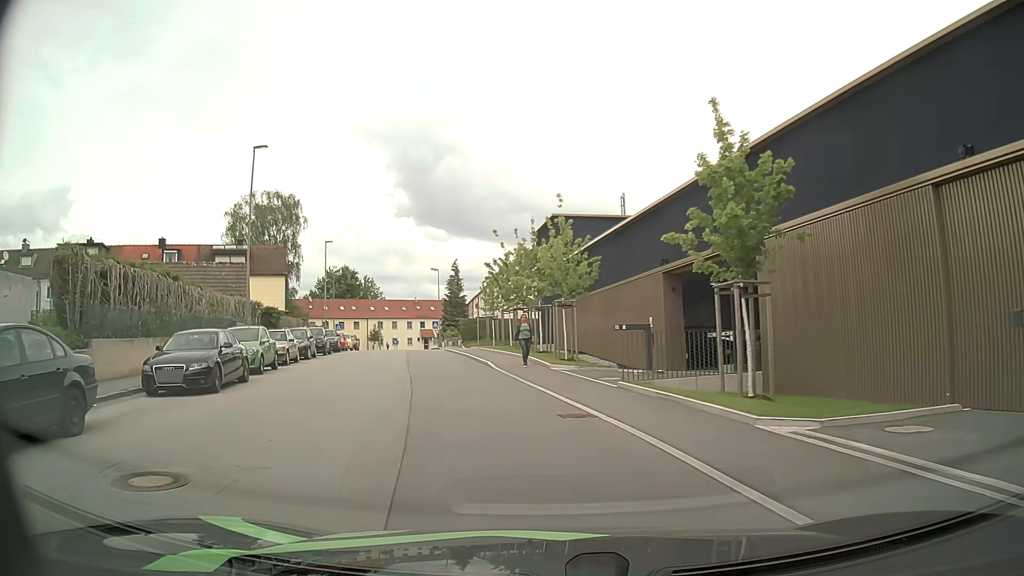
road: residential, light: Day
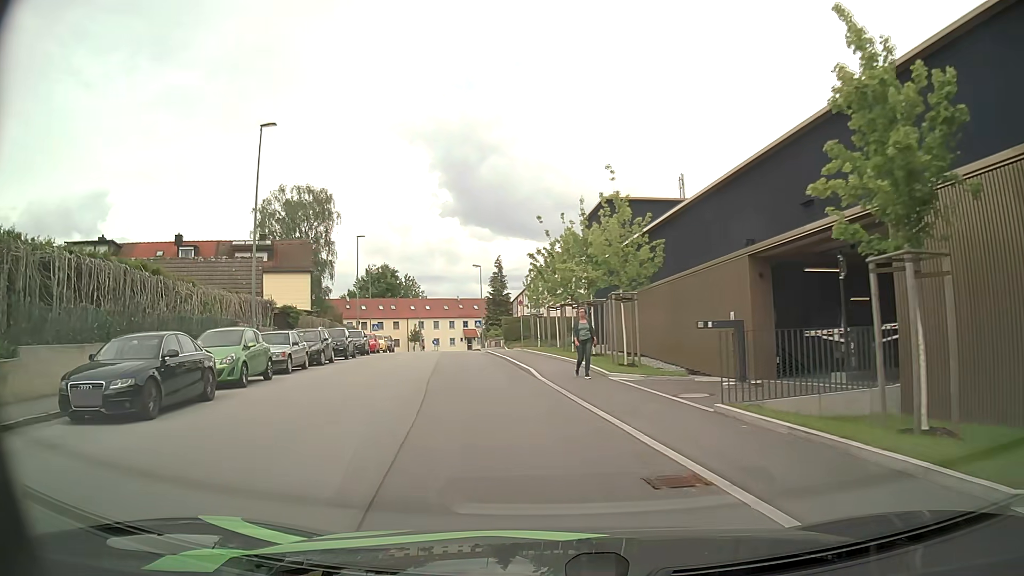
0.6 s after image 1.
(-0.1, +4.4) m; -3°
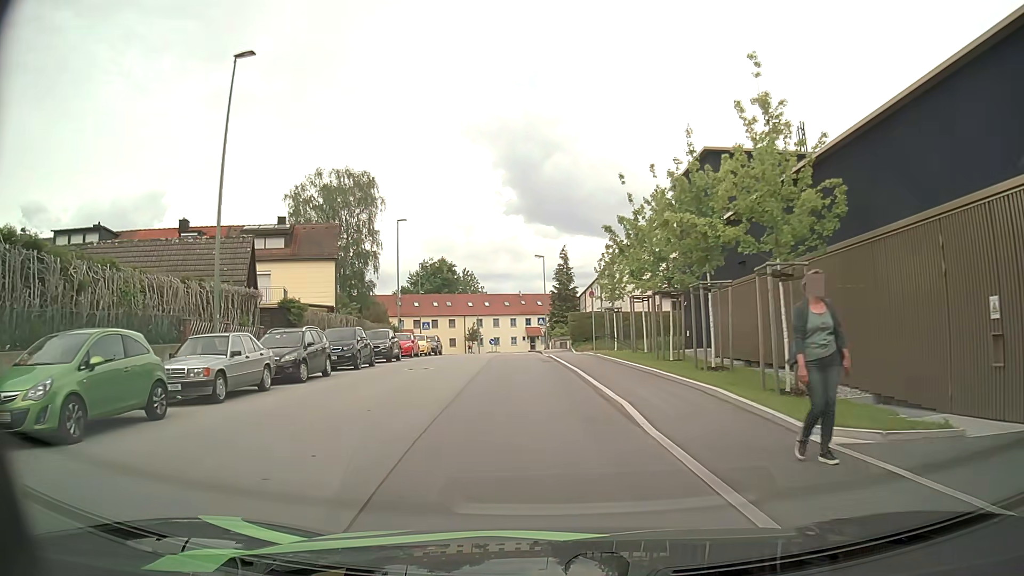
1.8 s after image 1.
(-0.6, +8.8) m; -7°
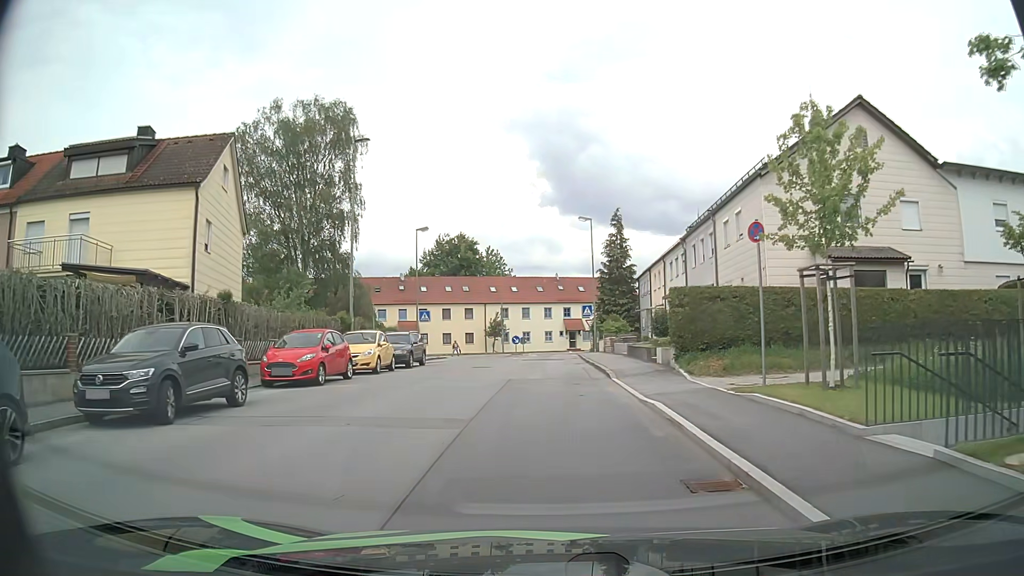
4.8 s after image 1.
(-0.8, +21.5) m; -3°
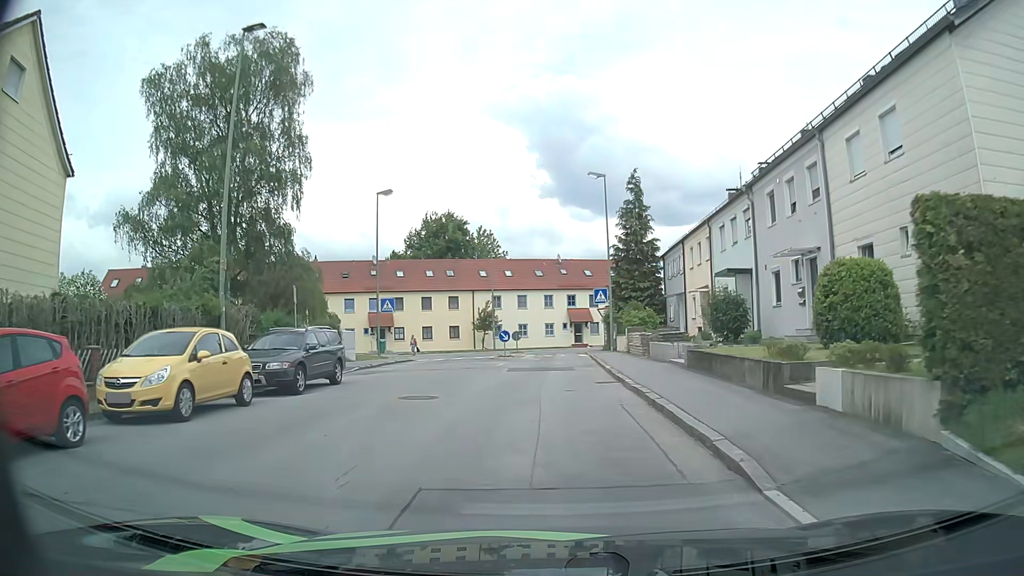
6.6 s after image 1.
(+0.1, +12.6) m; 0°
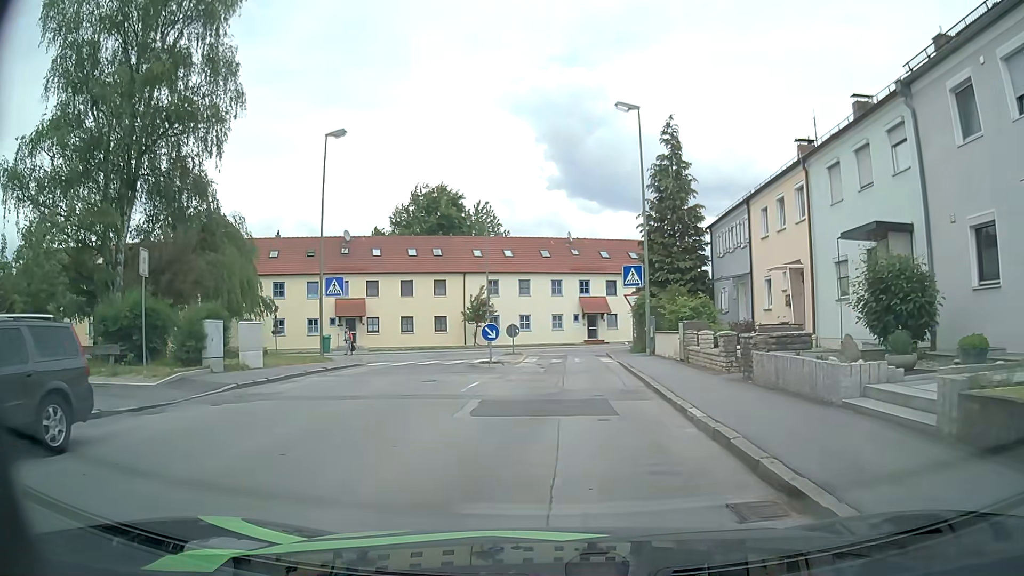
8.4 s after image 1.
(0.0, +11.4) m; 0°
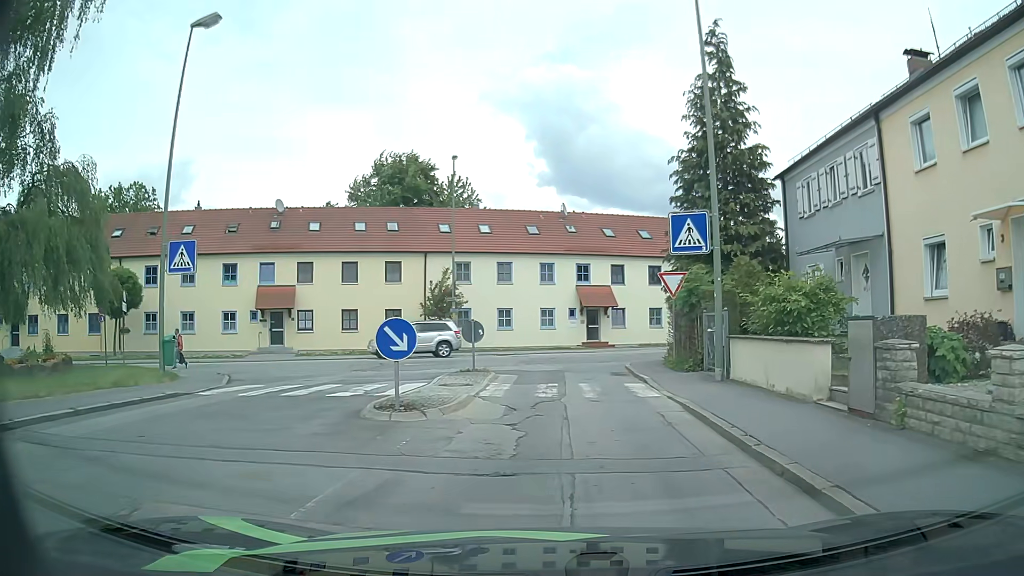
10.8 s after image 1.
(0.0, +12.2) m; +1°
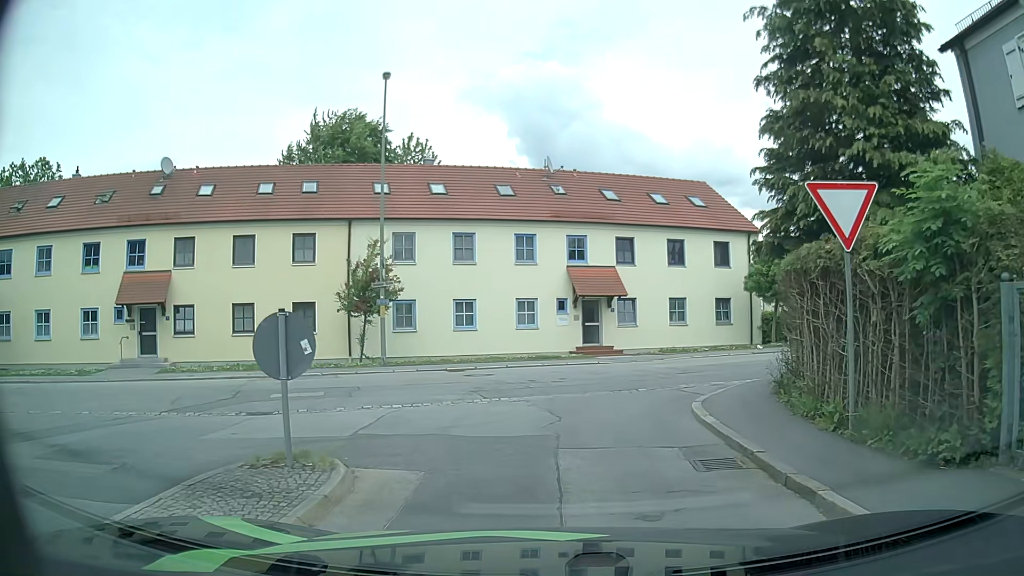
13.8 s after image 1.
(0.0, +12.0) m; +1°
